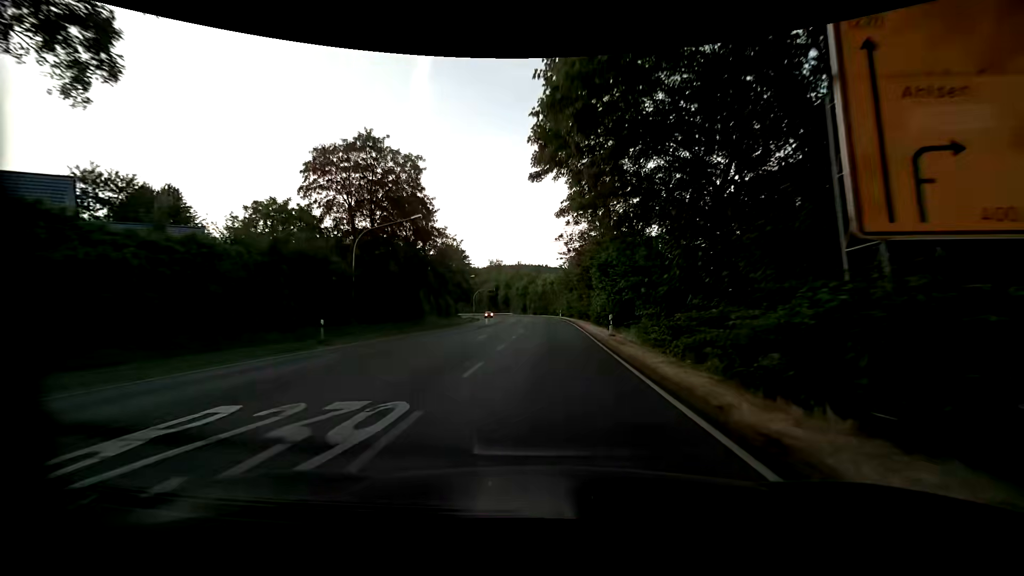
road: primary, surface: asphalt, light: Day
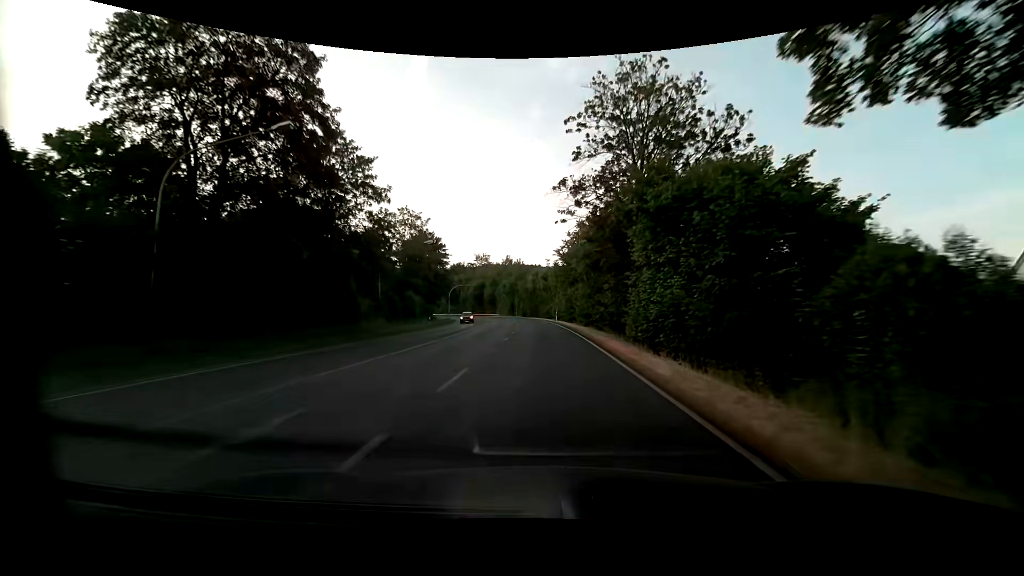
(+0.1, +19.5) m; 0°
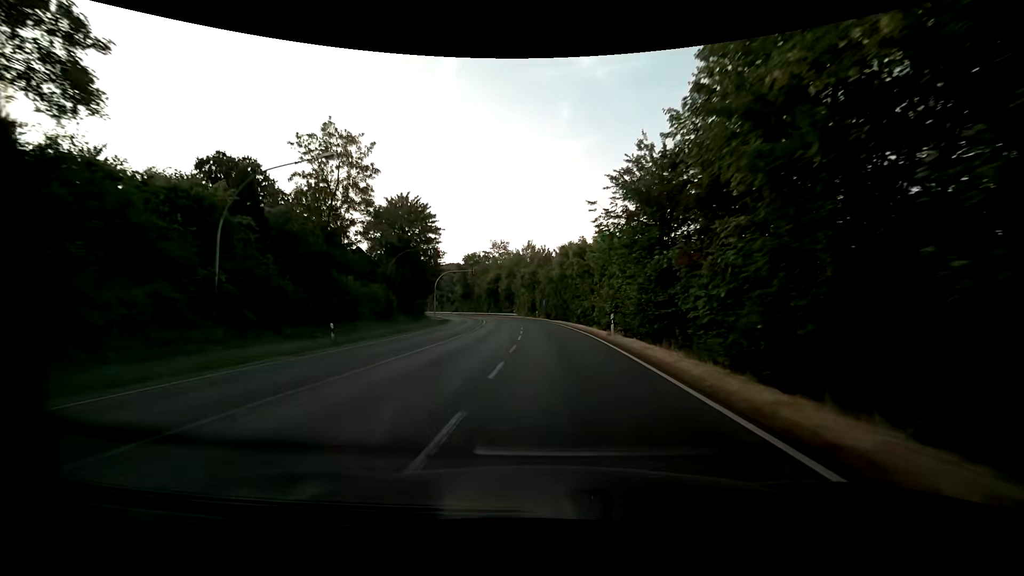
(-0.3, +29.3) m; -3°
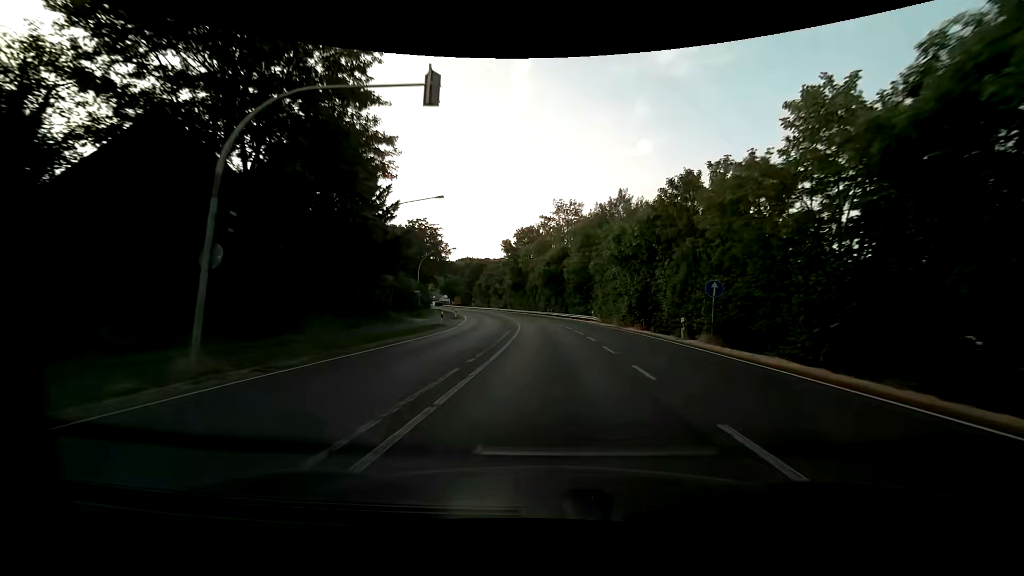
(-4.2, +49.1) m; -8°
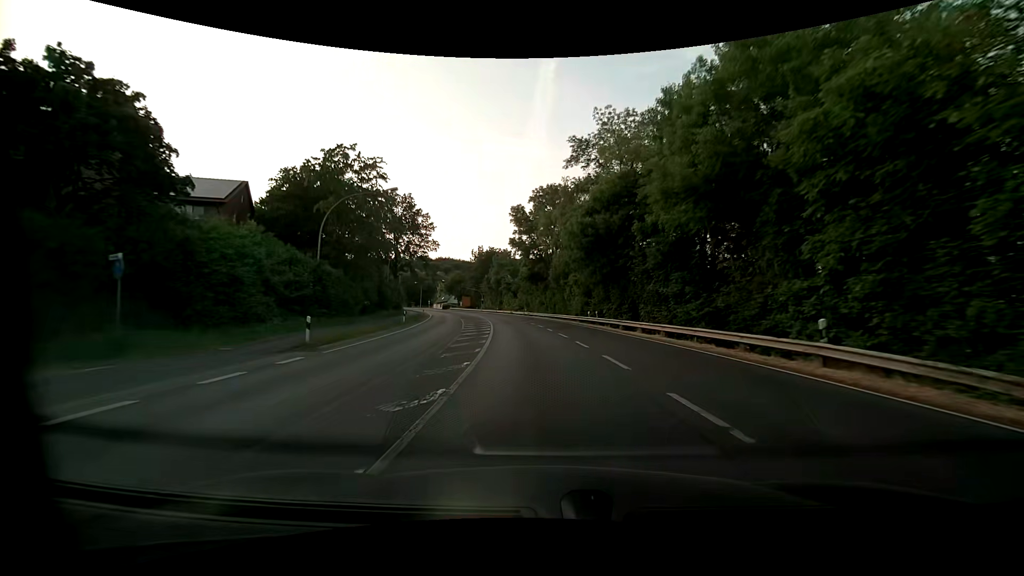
(-0.4, +40.8) m; -3°
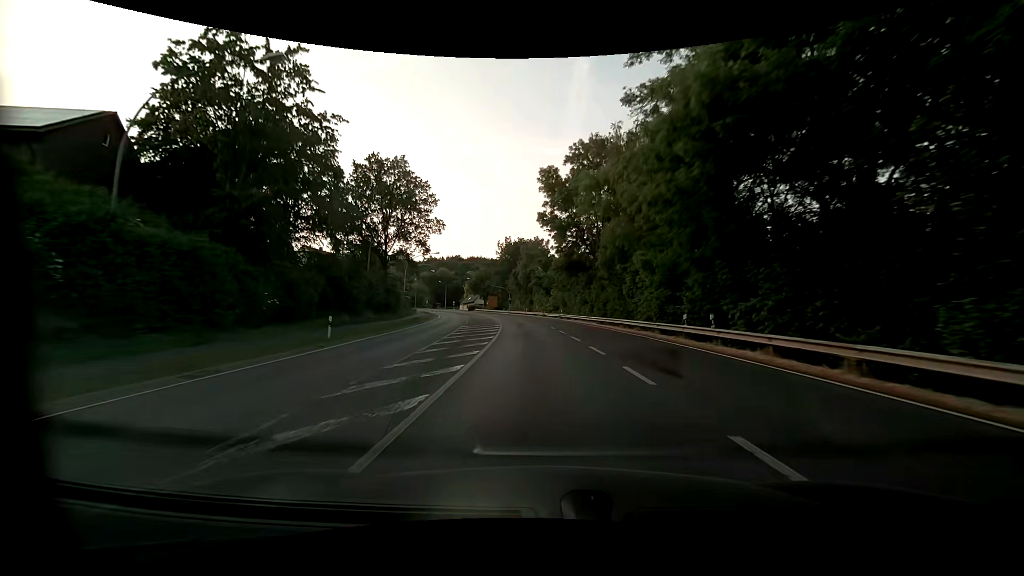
(-0.6, +21.0) m; -4°
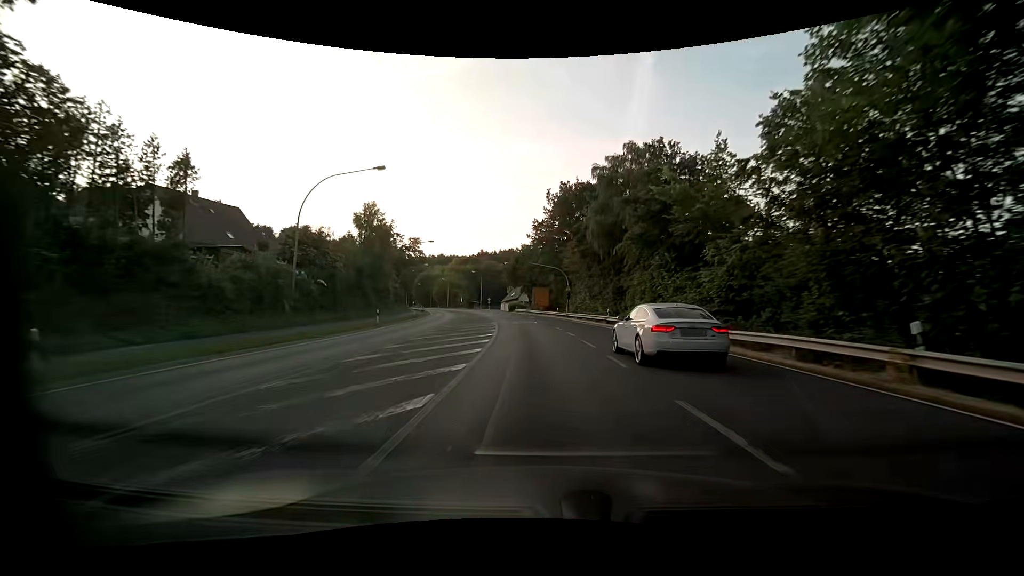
(-3.2, +52.8) m; -7°
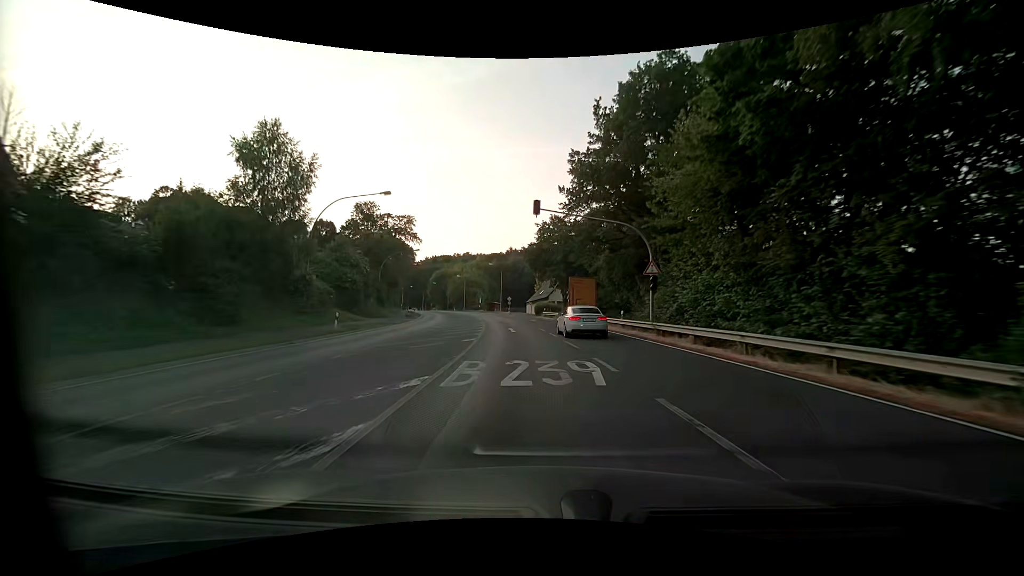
(-1.1, +30.2) m; -4°
(0, +10) (-1, +20) (-2, +30) (-3, +40) (-4, +50) (-6, +60) (-8, +69) (-10, +79) (-12, +89) (-15, +99) m
